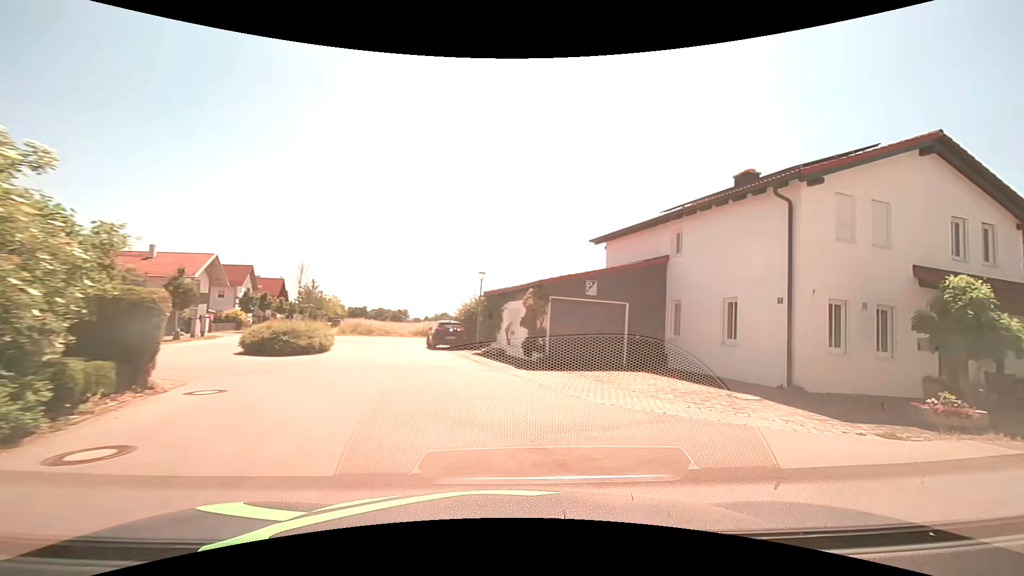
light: Day
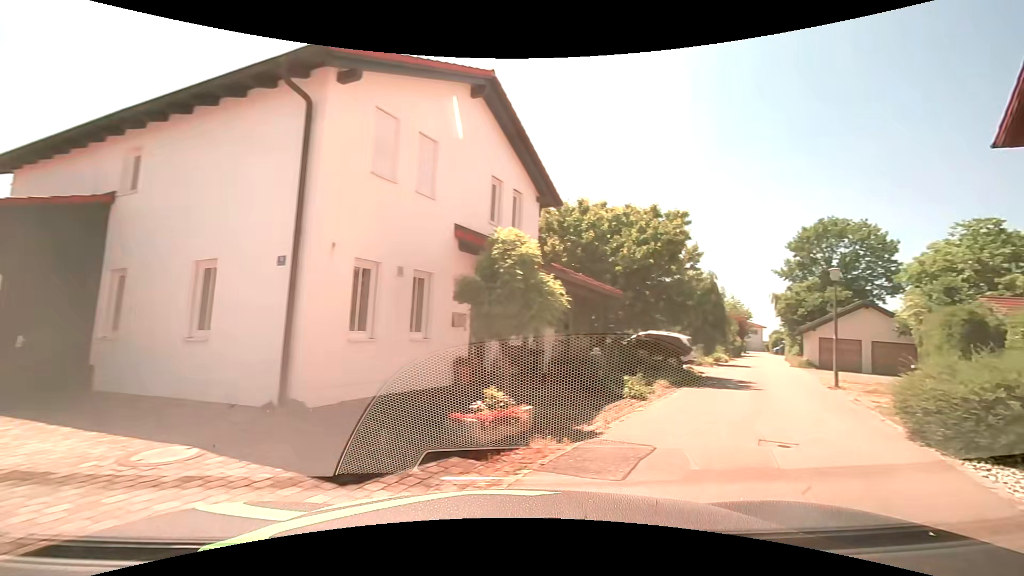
(+2.2, +6.0) m; +45°
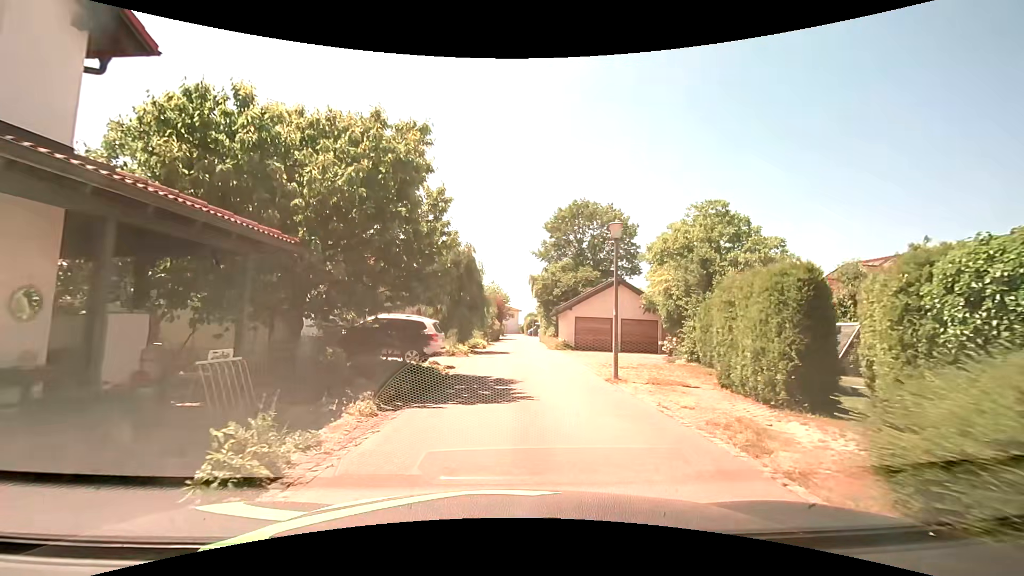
(+2.6, +7.1) m; +29°
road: residential
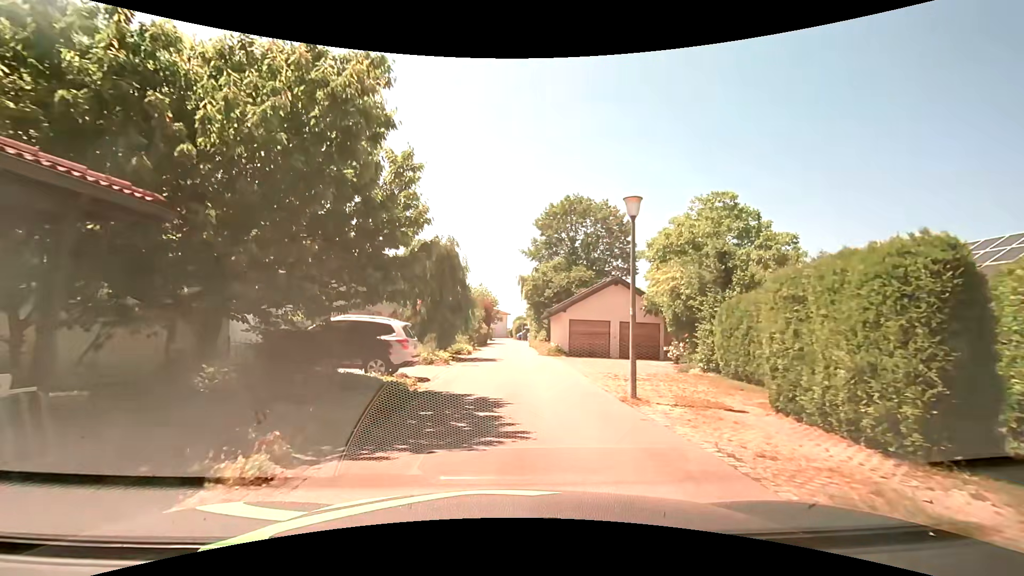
(0.0, +3.1) m; +2°
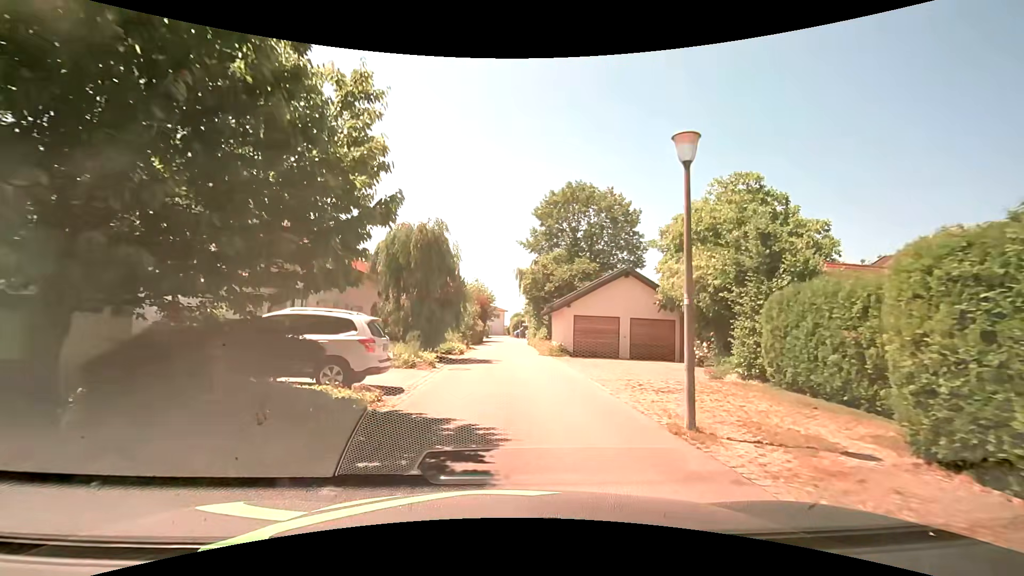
(0.0, +3.4) m; 0°
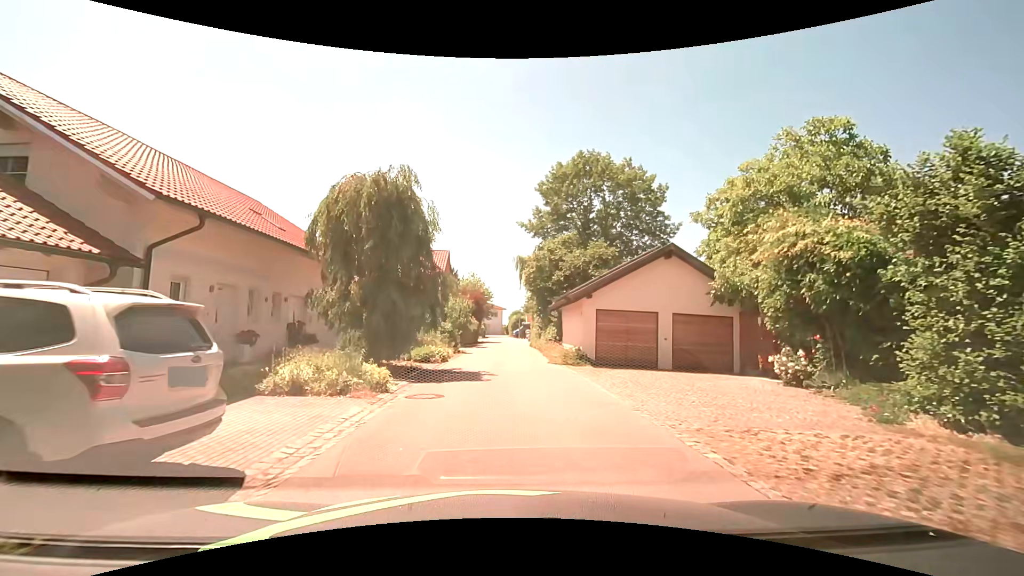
(-0.1, +7.1) m; -1°
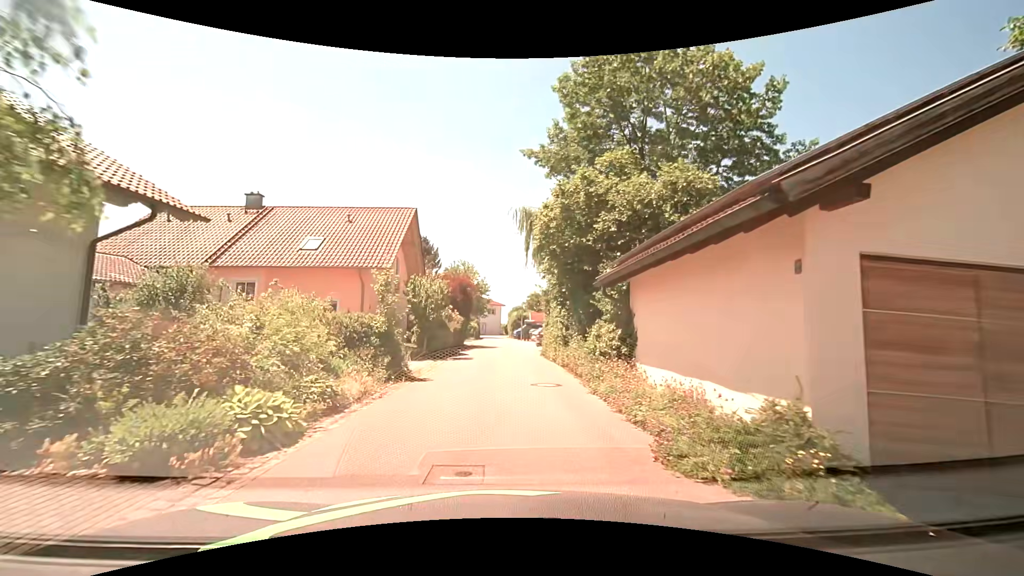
(+0.2, +14.9) m; 0°
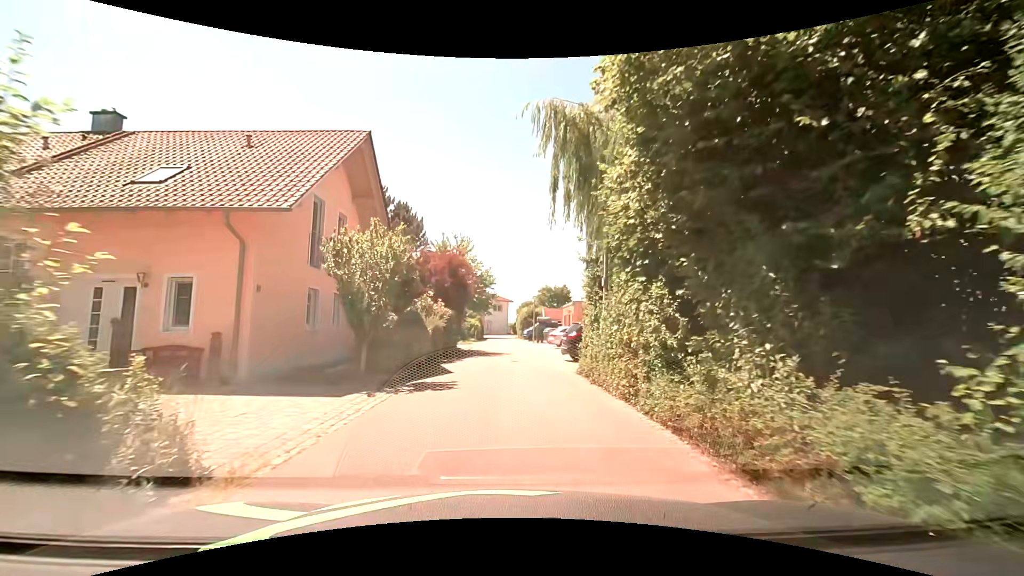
(0.0, +10.8) m; -1°
